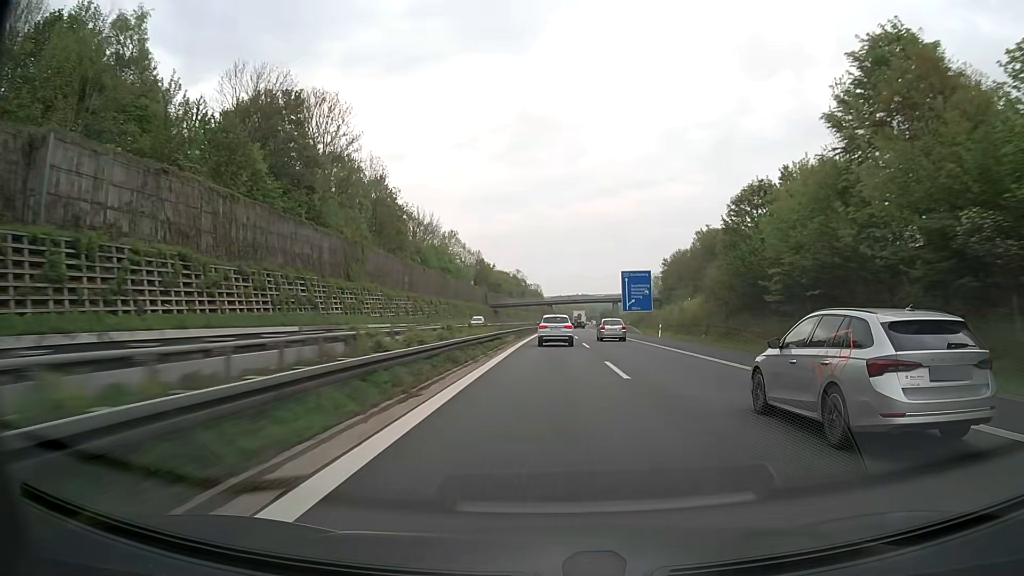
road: motorway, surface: asphalt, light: Day
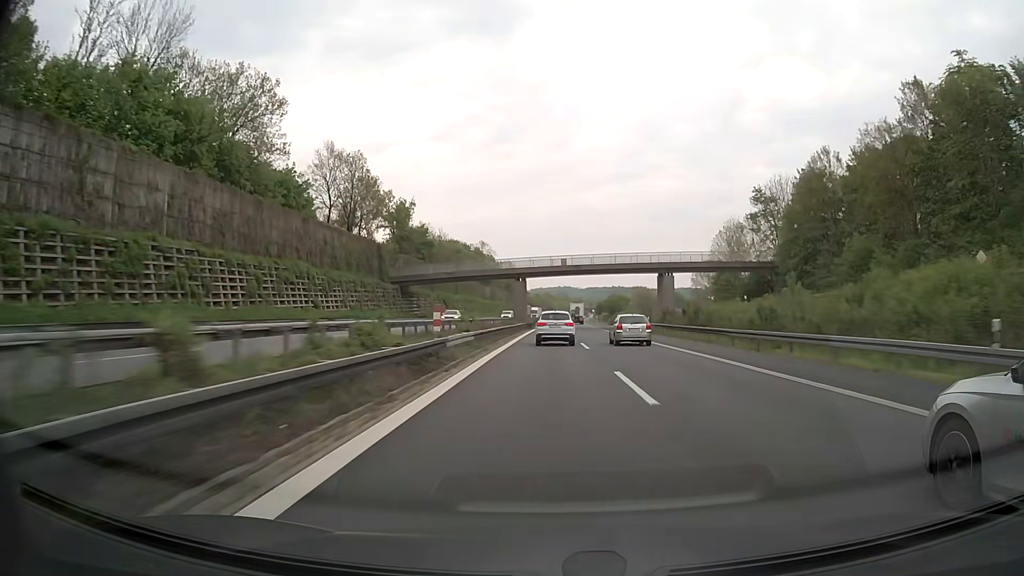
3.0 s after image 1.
(+1.5, +95.2) m; +2°
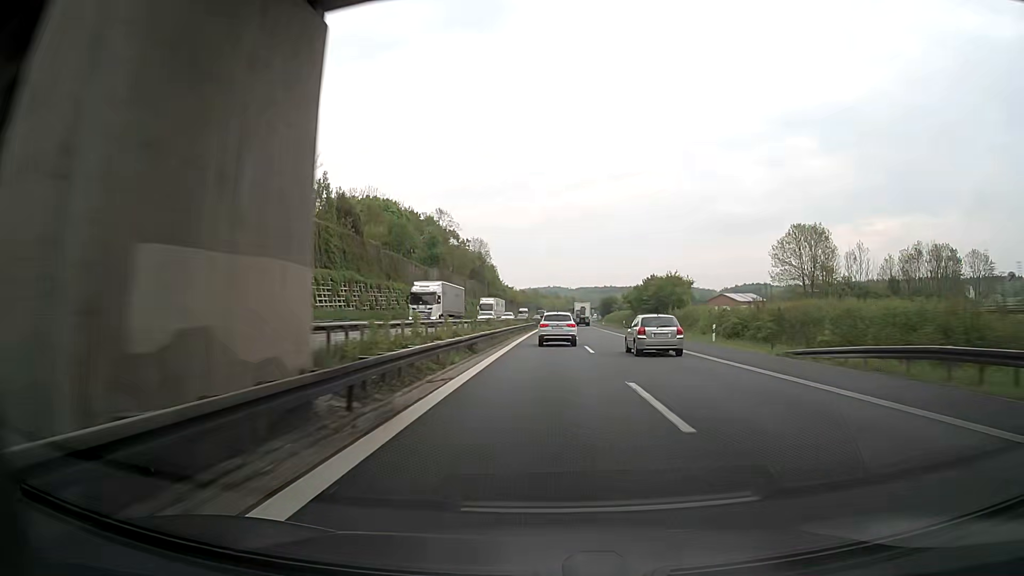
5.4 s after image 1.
(+0.7, +74.2) m; +1°
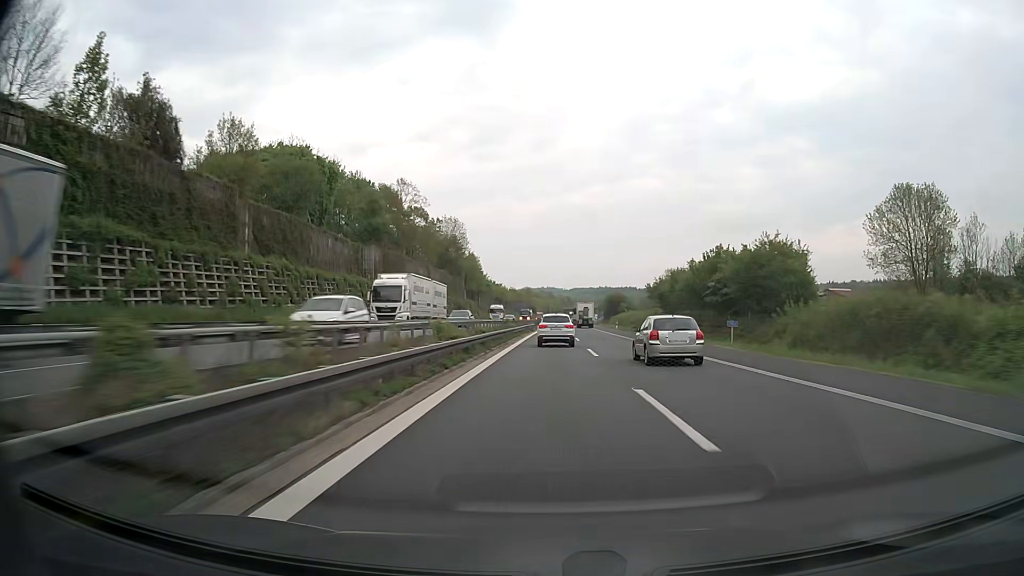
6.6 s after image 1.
(+0.1, +37.4) m; 0°
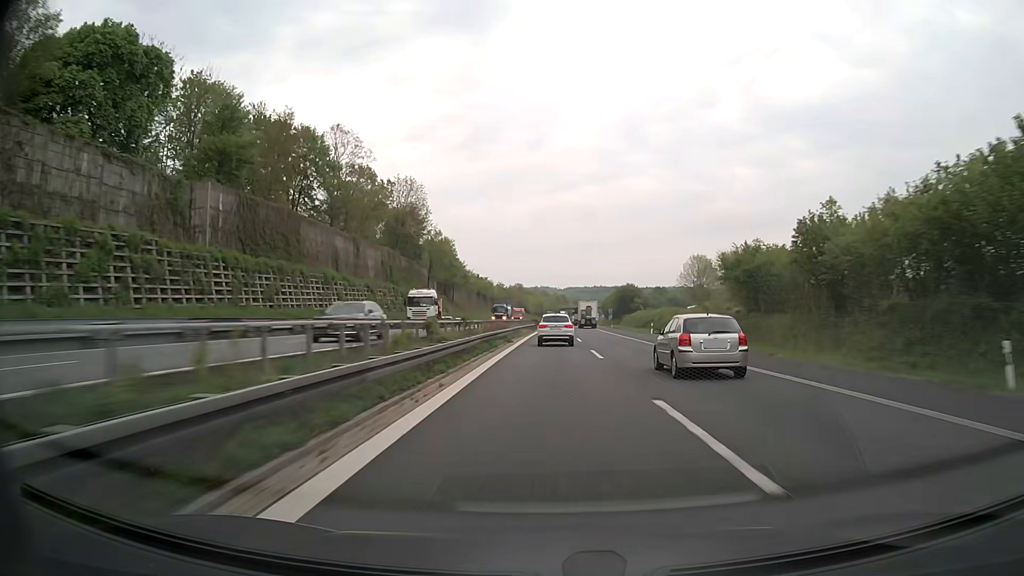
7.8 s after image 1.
(+0.2, +37.8) m; 0°
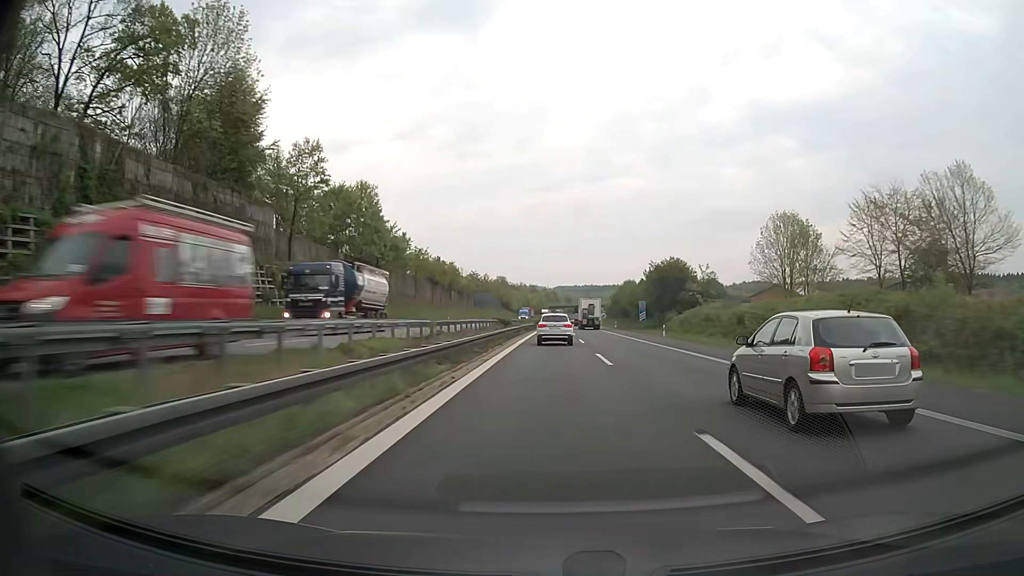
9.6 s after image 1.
(+0.6, +57.5) m; +1°
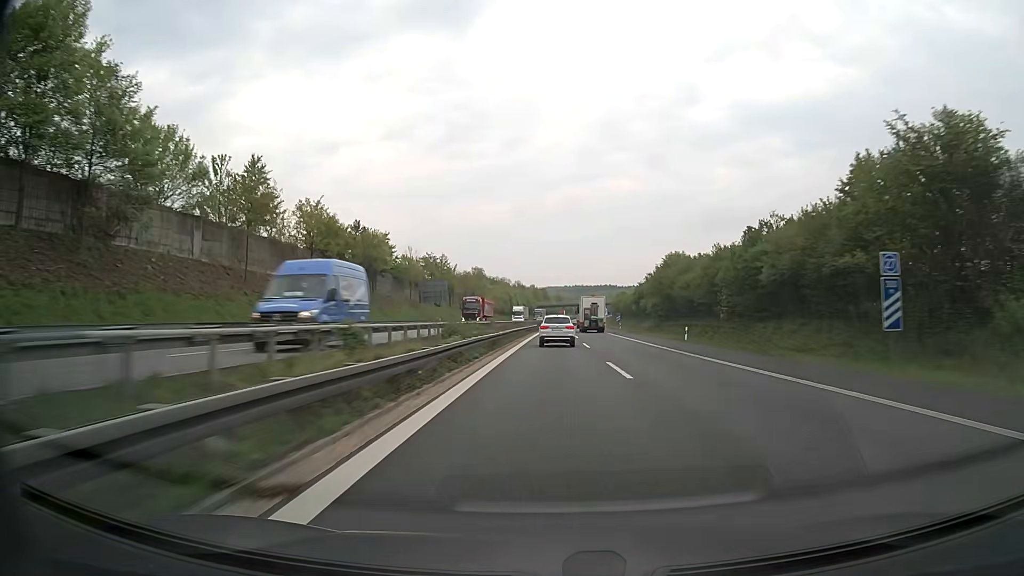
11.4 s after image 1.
(+0.5, +58.4) m; +1°
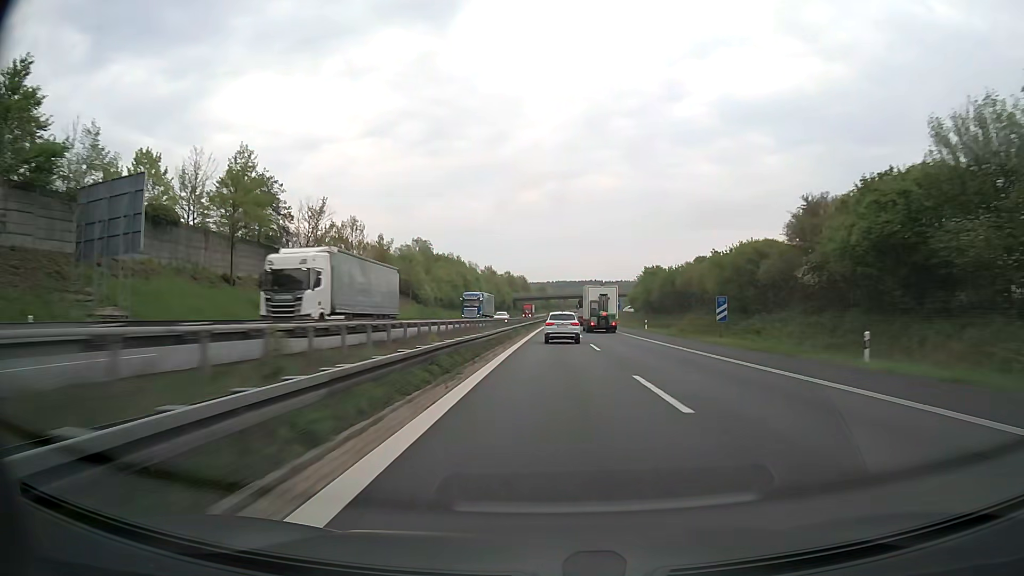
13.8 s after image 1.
(+0.9, +78.2) m; +2°
(0, +10) (0, +20) (0, +30) (0, +40) (0, +50) (+1, +60) (+1, +70) (+1, +80) (+1, +90) (+2, +100) m
